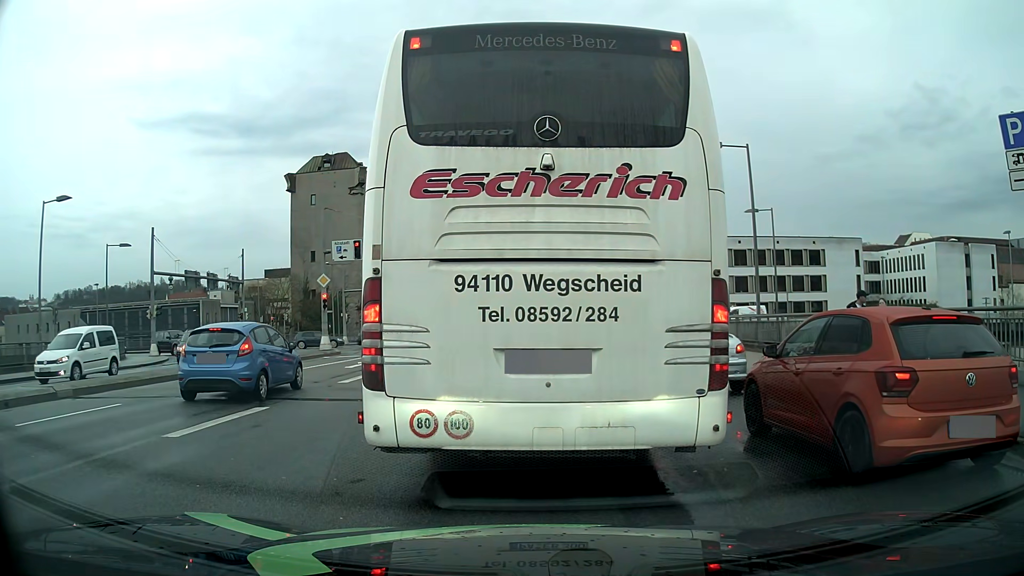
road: primary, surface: asphalt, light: Day
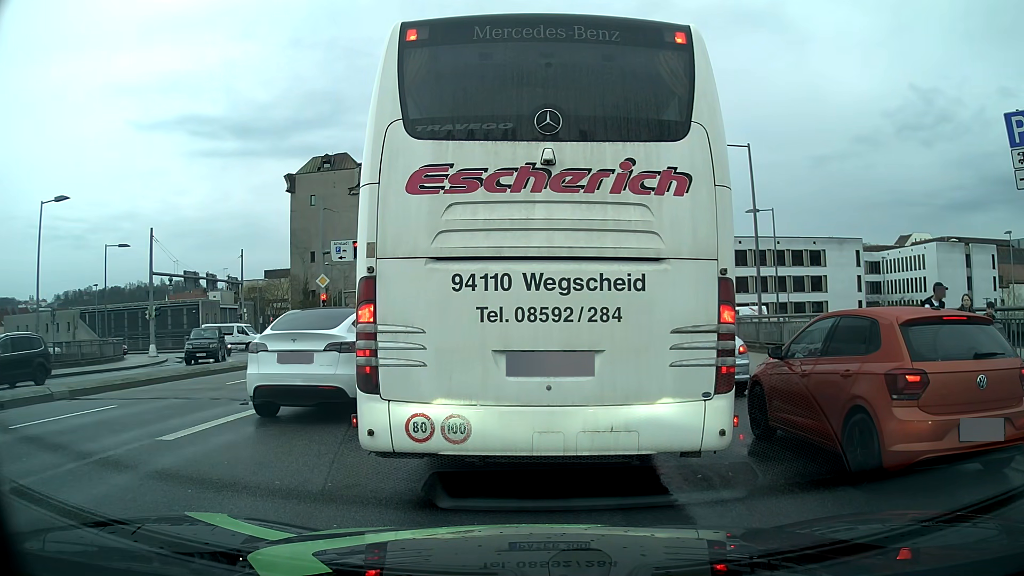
(0.0, +0.2) m; 0°
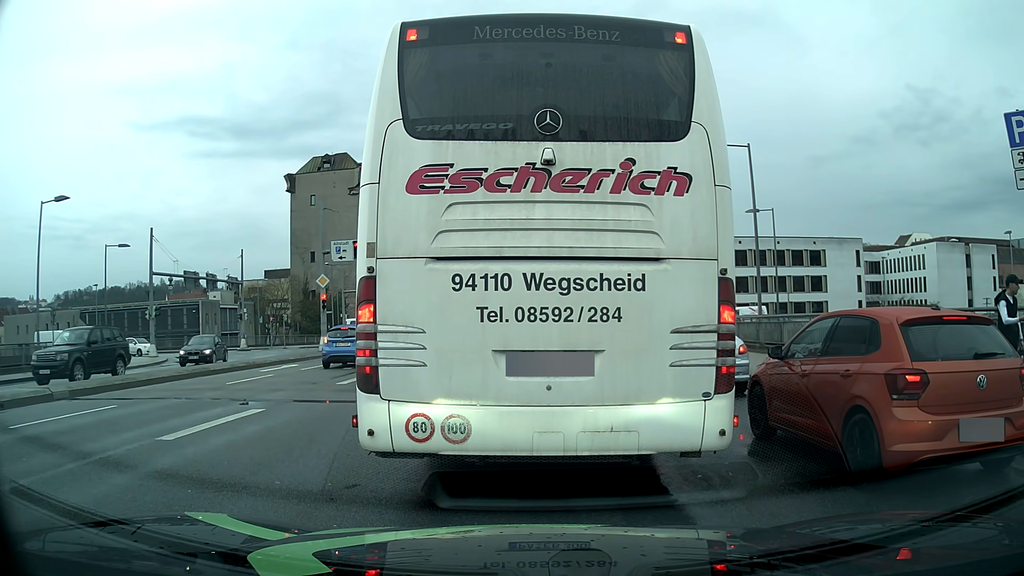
(0.0, 0.0) m; 0°
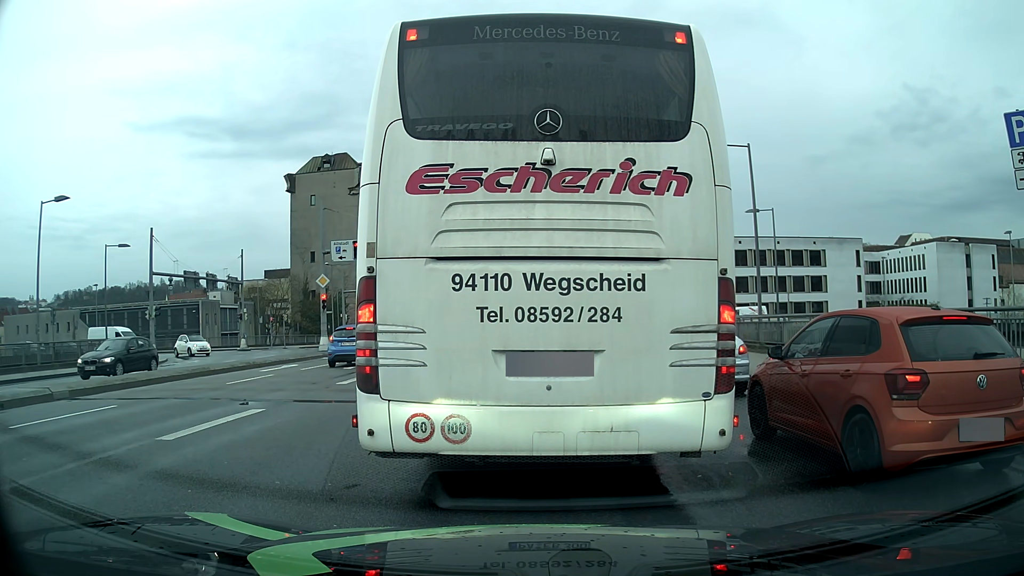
(0.0, 0.0) m; 0°
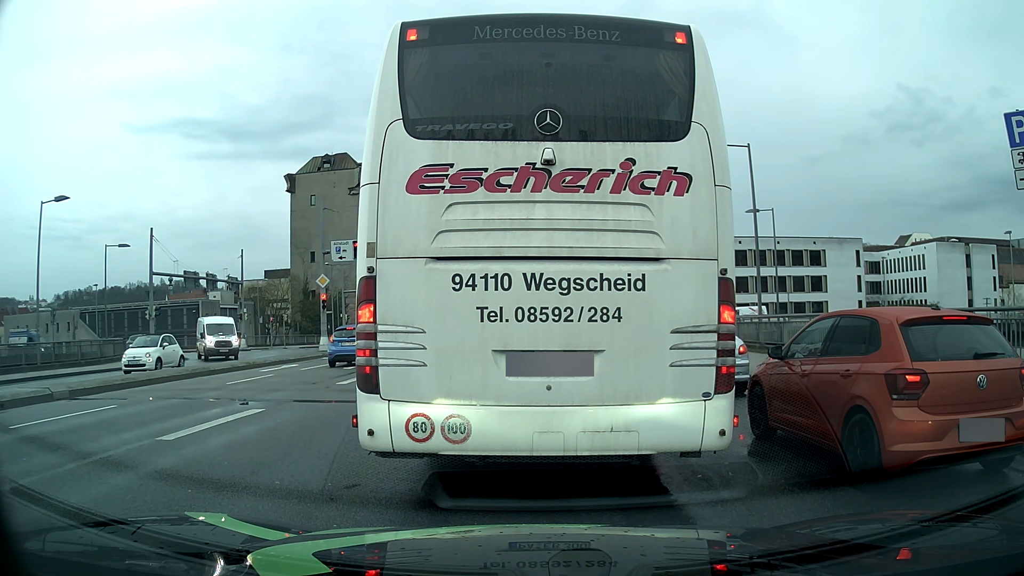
(0.0, 0.0) m; 0°
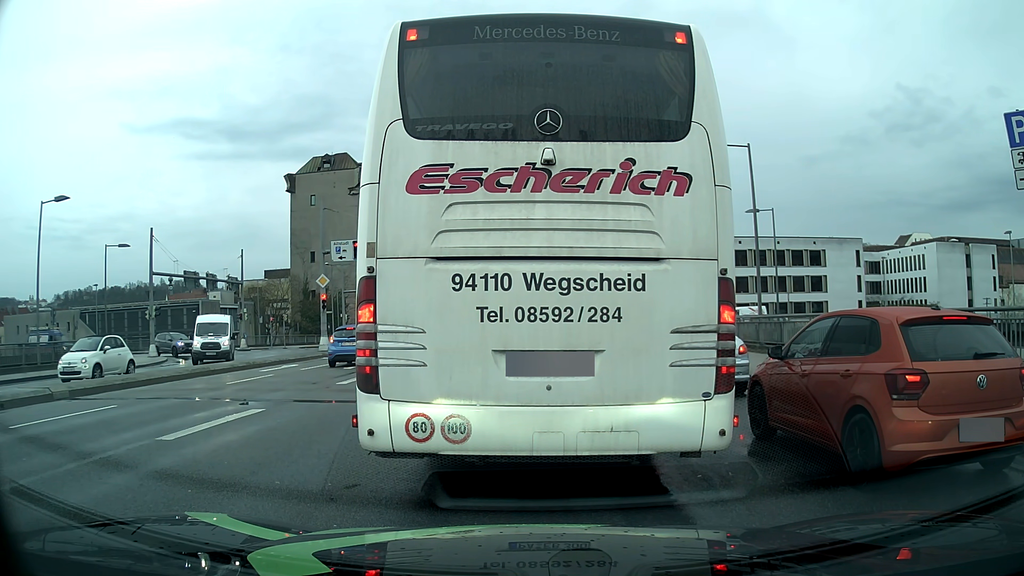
(0.0, 0.0) m; 0°
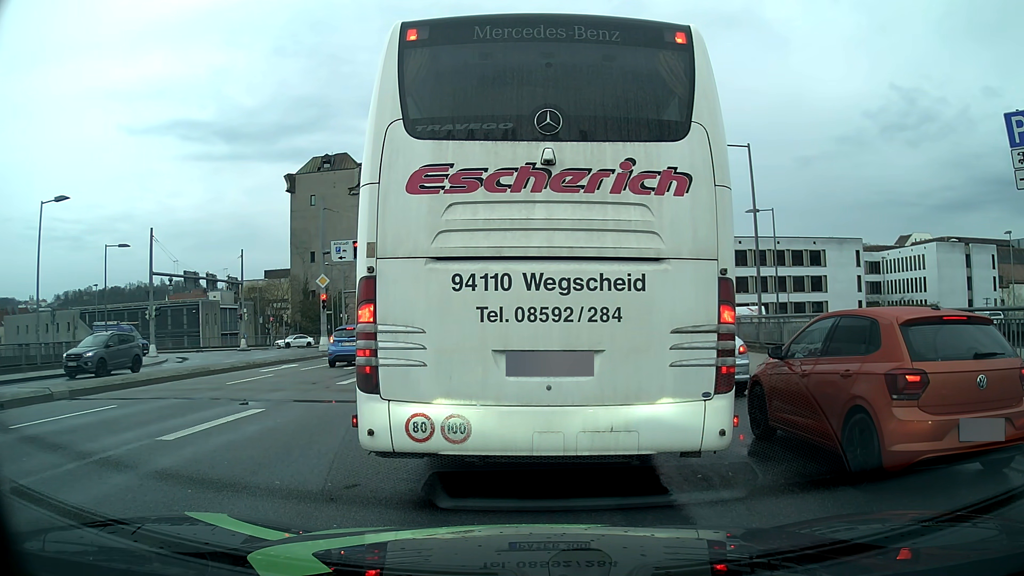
(0.0, 0.0) m; 0°
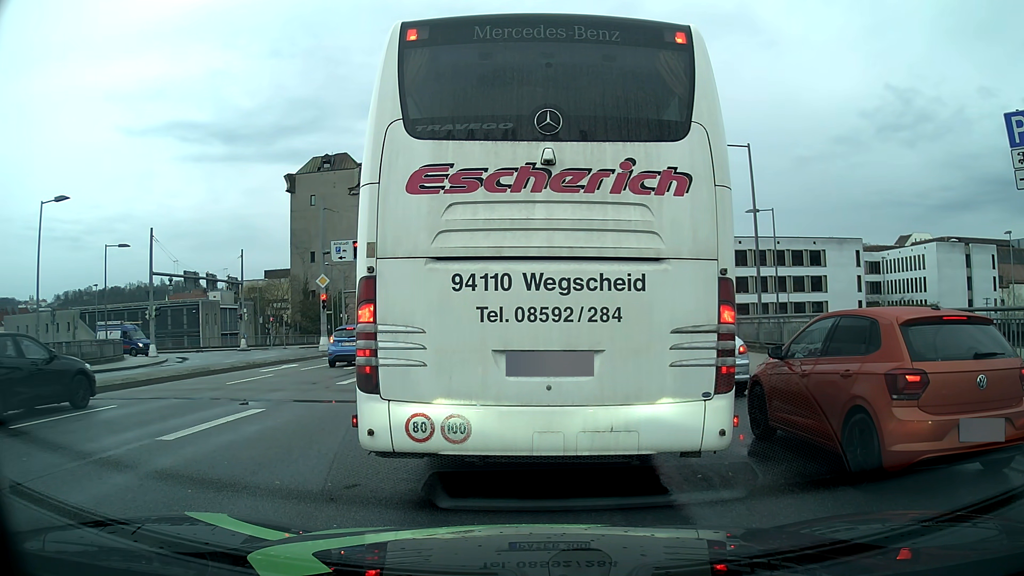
(0.0, 0.0) m; 0°
